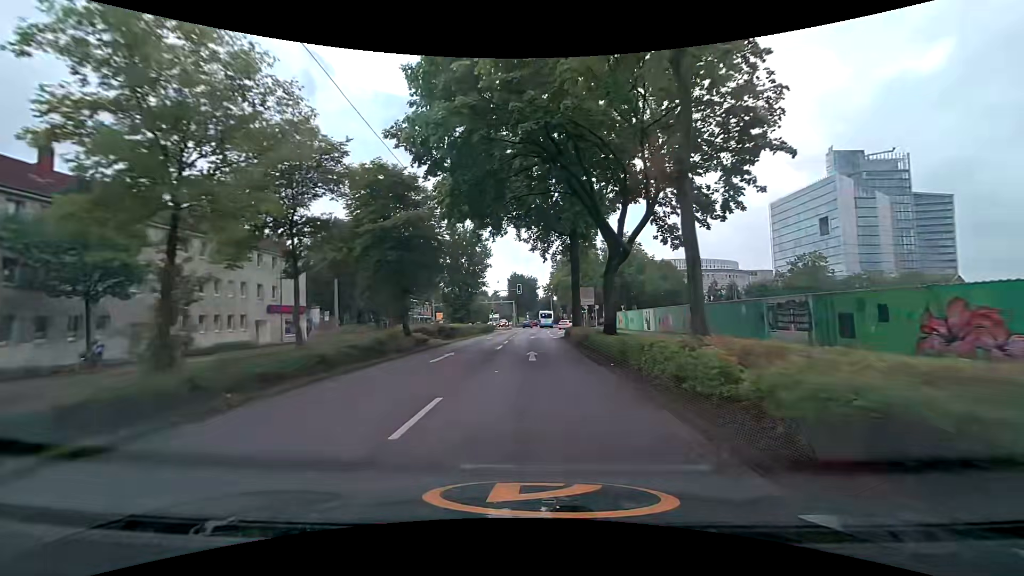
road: secondary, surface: asphalt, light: Day
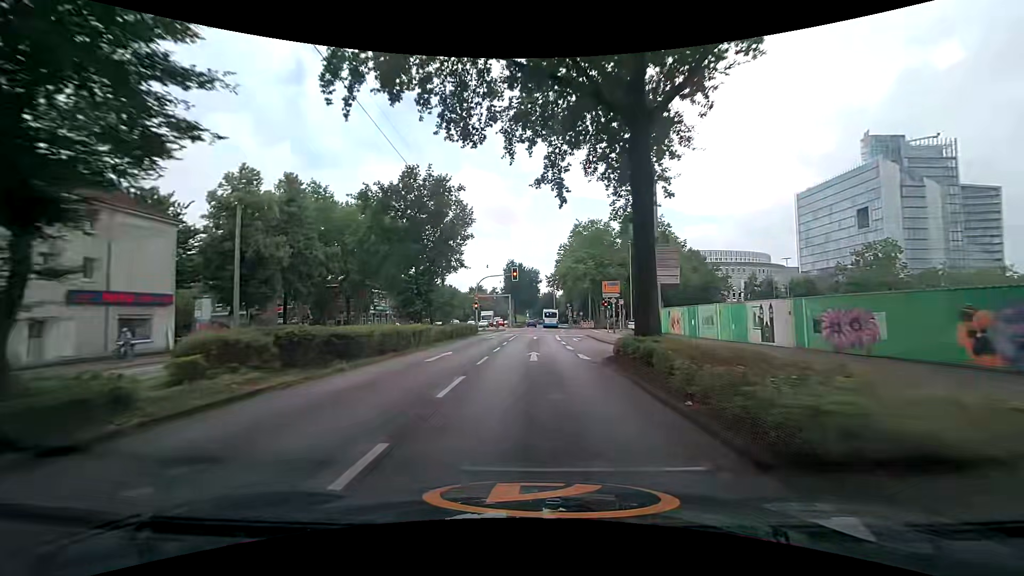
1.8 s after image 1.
(0.0, +21.3) m; 0°
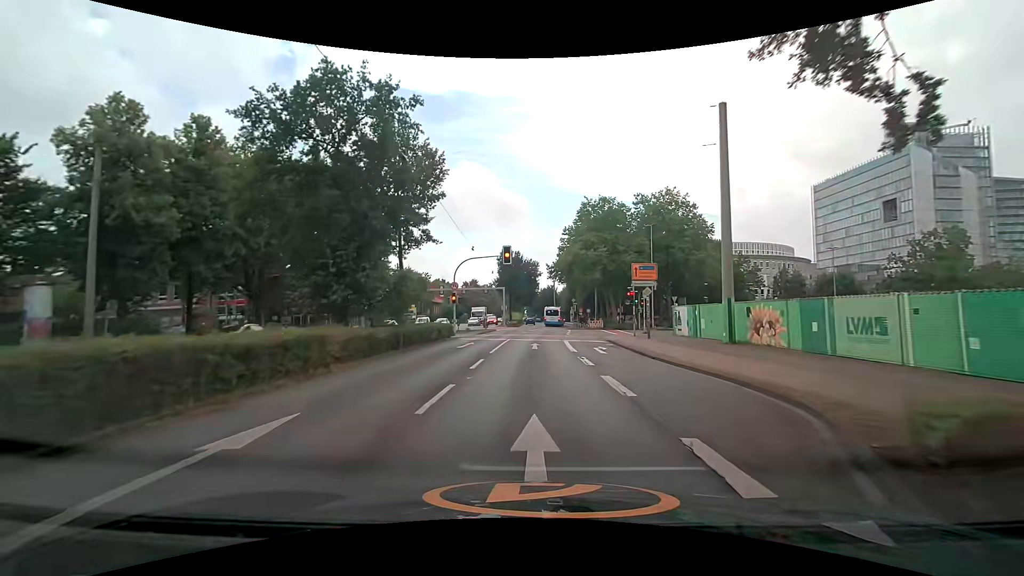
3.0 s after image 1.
(+0.1, +13.4) m; 0°
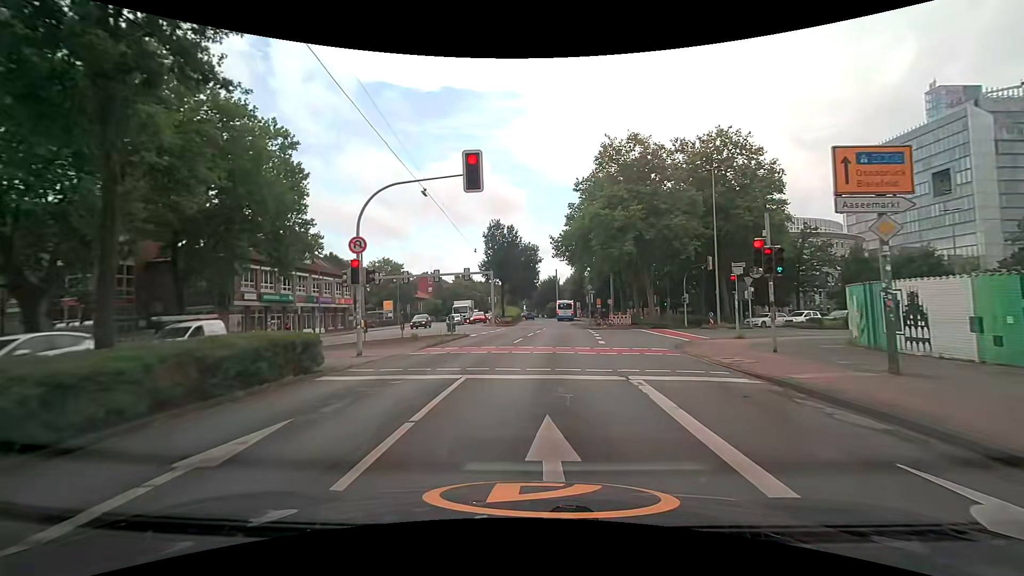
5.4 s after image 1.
(+0.3, +20.0) m; 0°
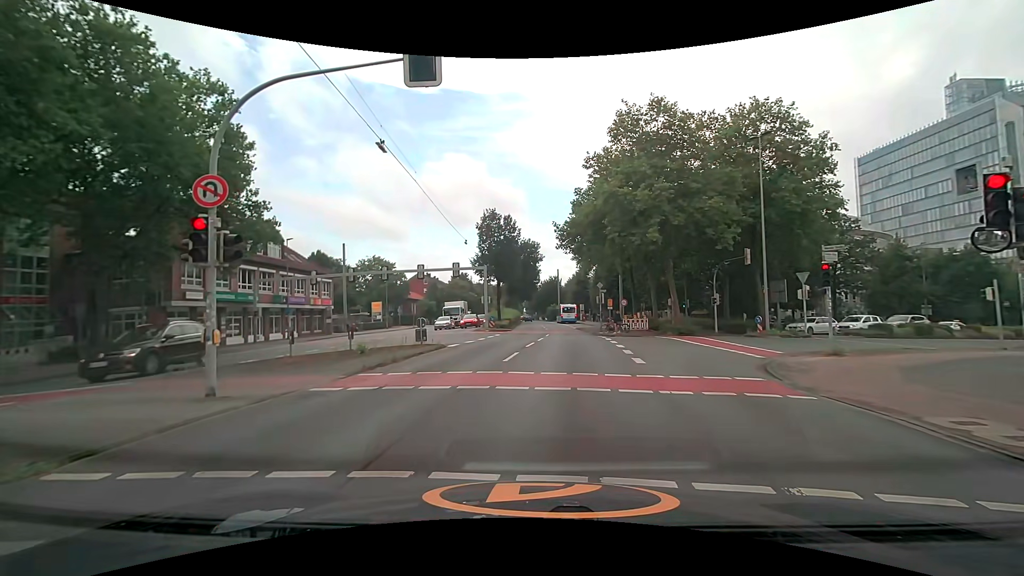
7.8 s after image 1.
(0.0, +7.2) m; -1°
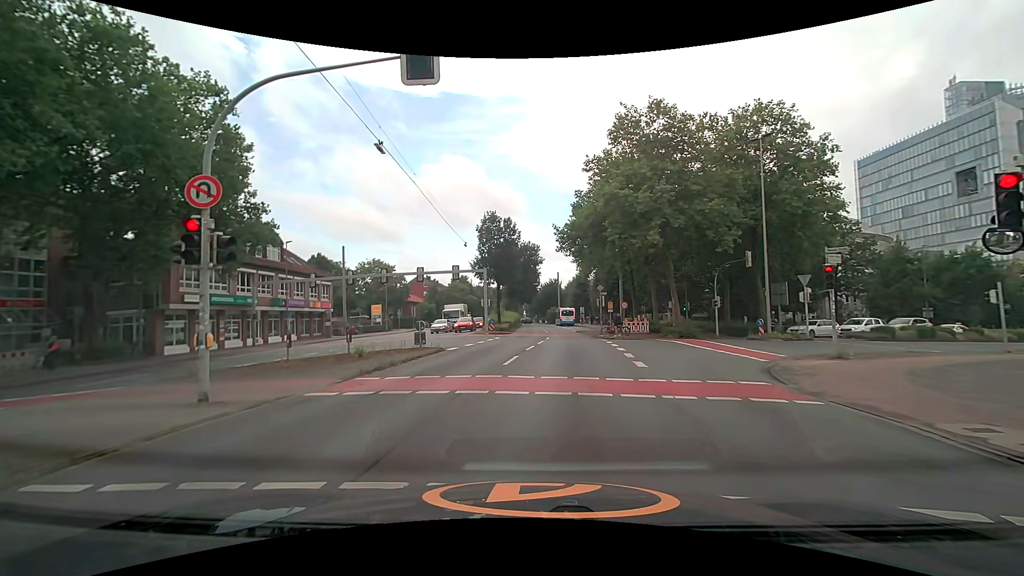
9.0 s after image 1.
(0.0, +0.2) m; 0°
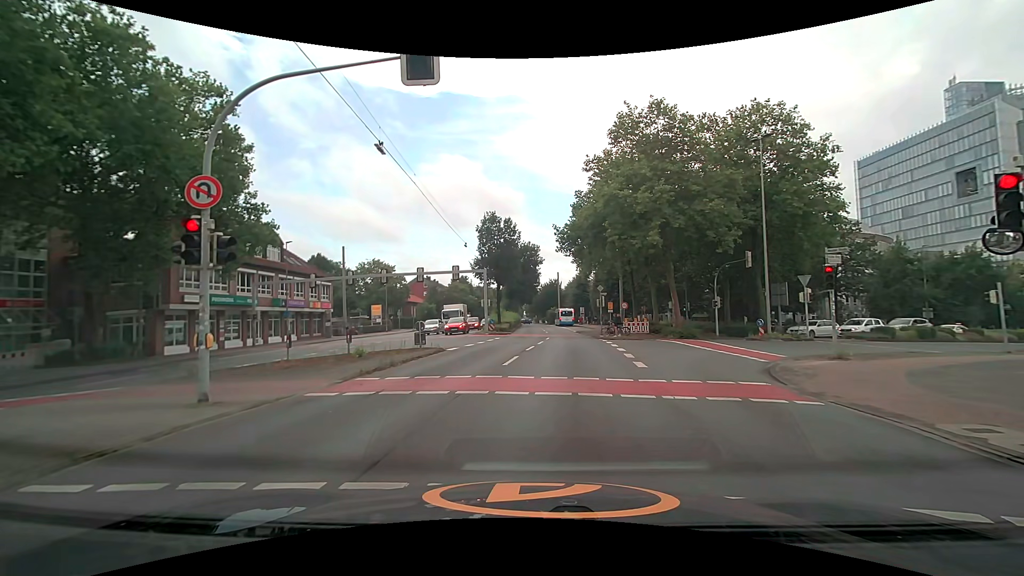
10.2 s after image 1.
(0.0, 0.0) m; 0°
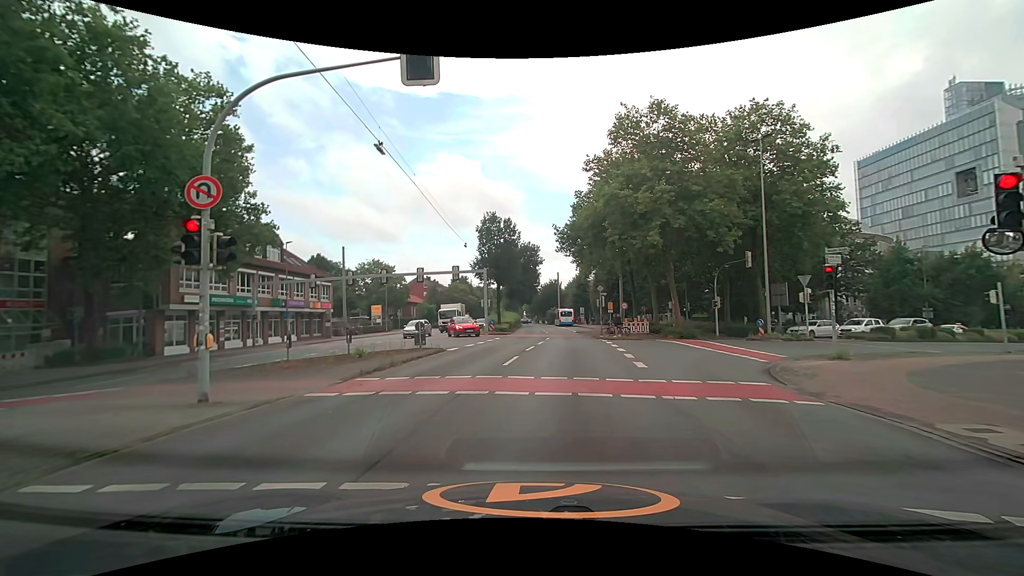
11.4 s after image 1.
(0.0, 0.0) m; 0°
(0, +10) (+2, +20) (+3, +30) (+4, +40) (+4, +50) (+4, +60) (+5, +70) (+5, +80) (+5, +90) (+5, +100) m
